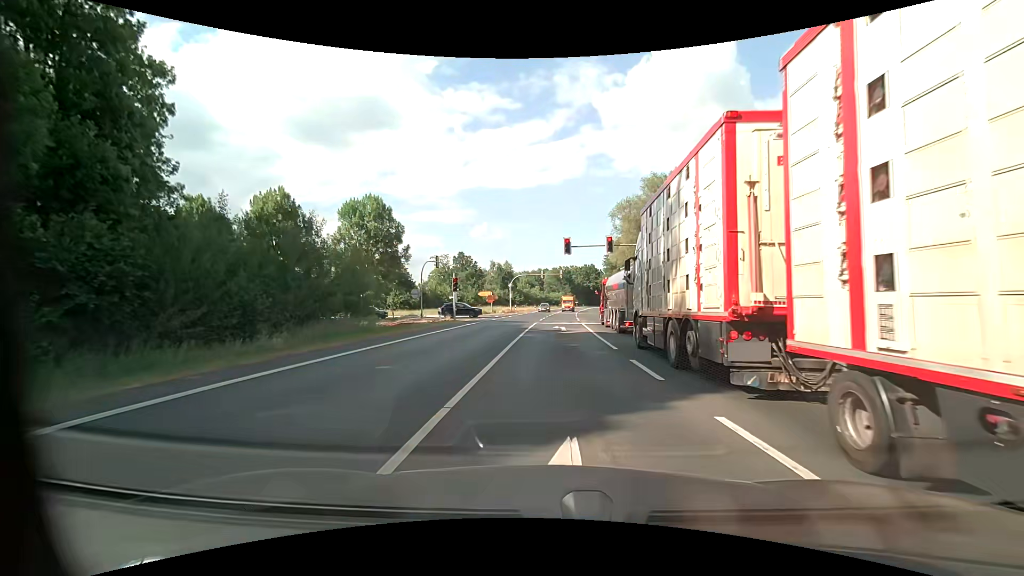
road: primary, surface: asphalt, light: Day
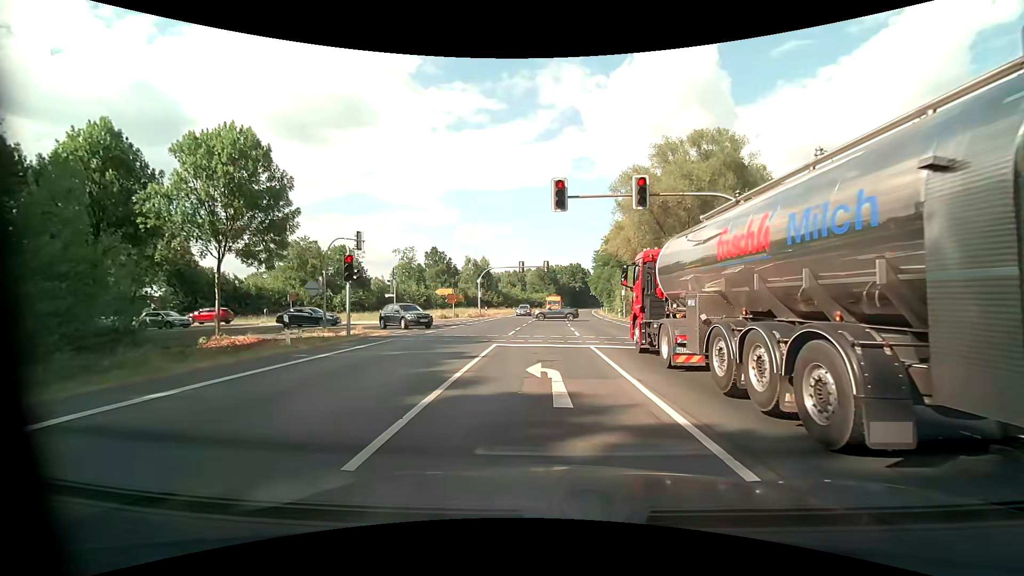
(+0.7, +18.1) m; +3°
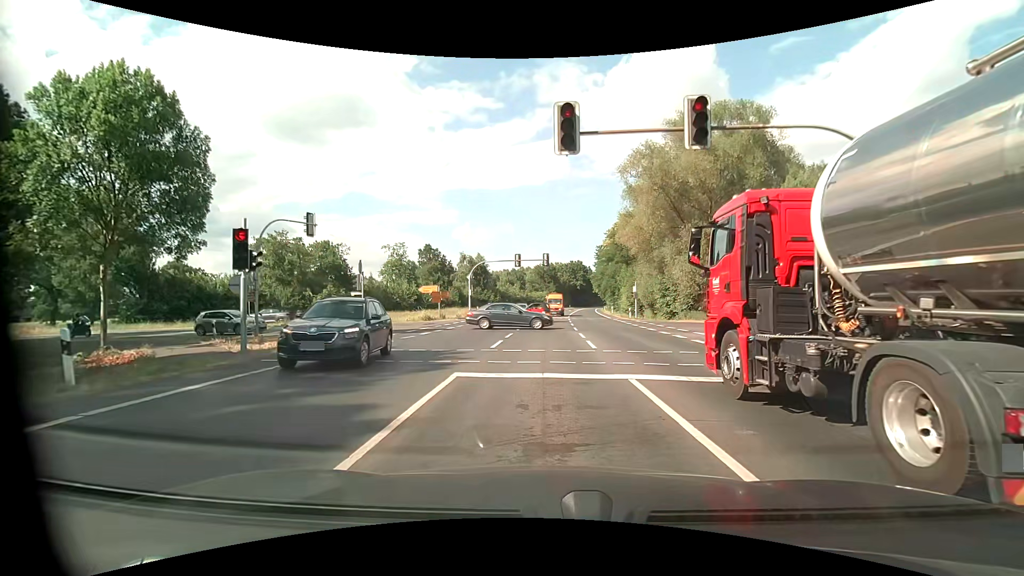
(0.0, +7.3) m; 0°
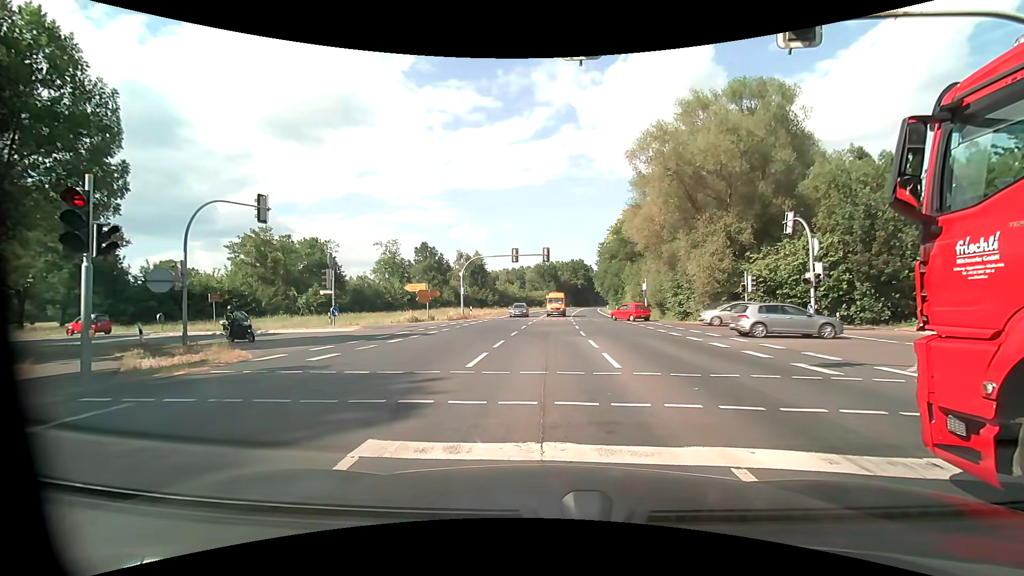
(0.0, +4.5) m; 0°
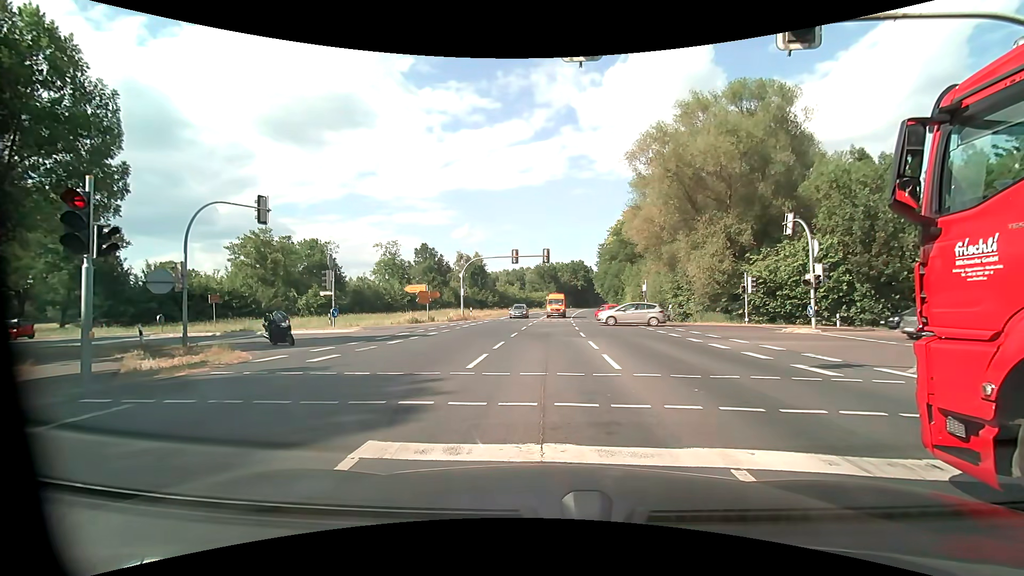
(0.0, 0.0) m; 0°
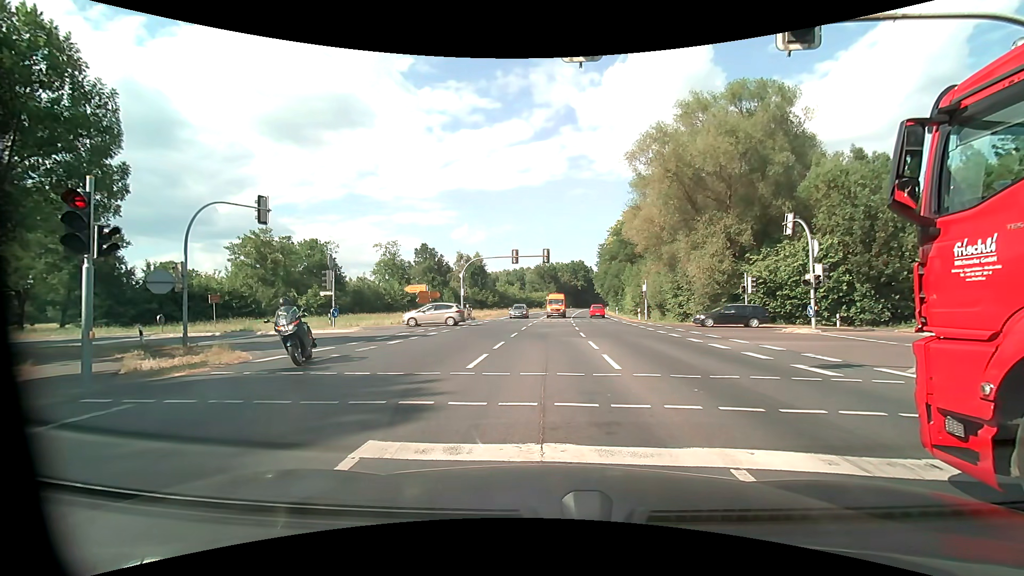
(0.0, 0.0) m; 0°
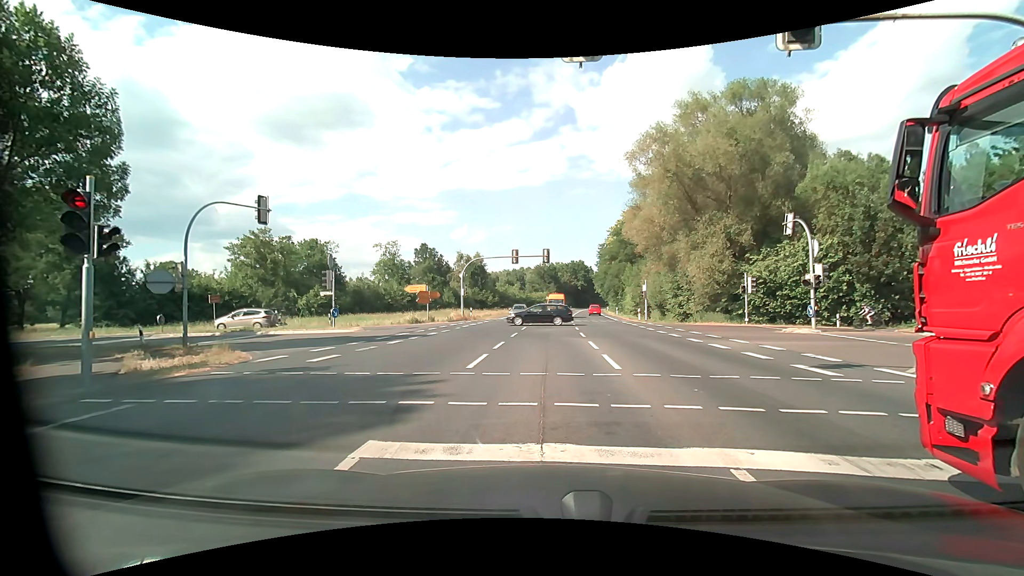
(0.0, 0.0) m; 0°
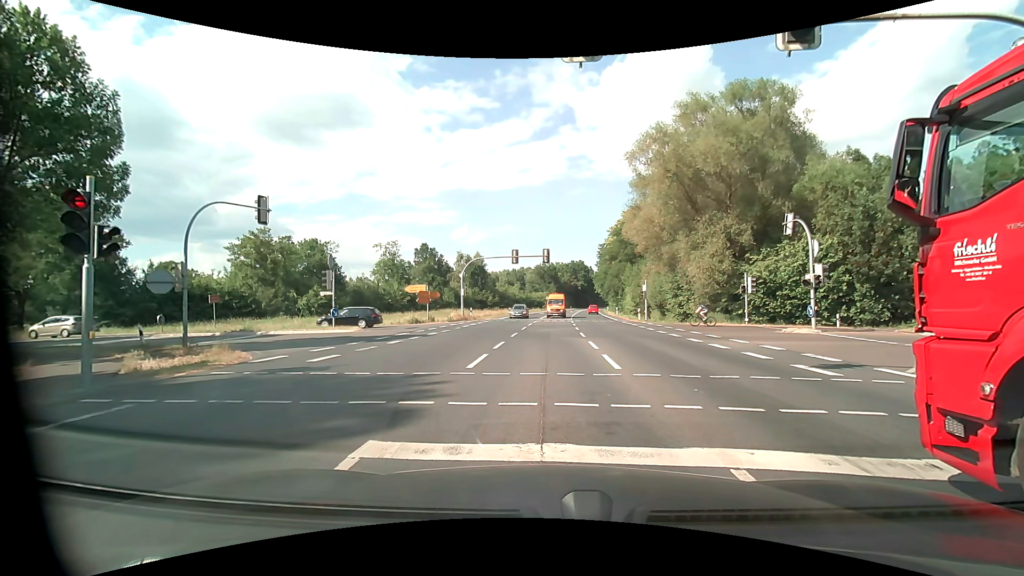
(0.0, 0.0) m; 0°
